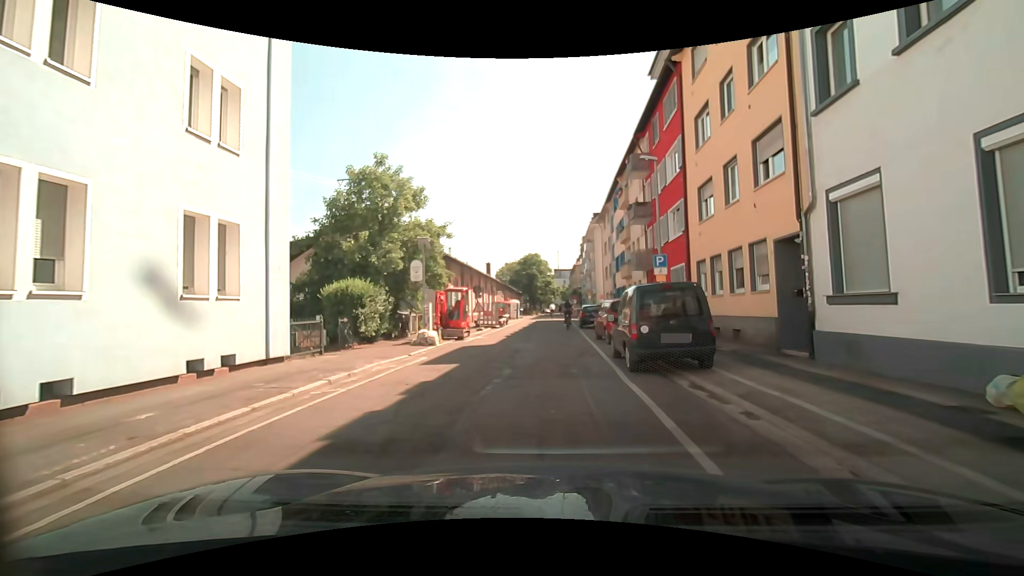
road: residential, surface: asphalt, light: Day
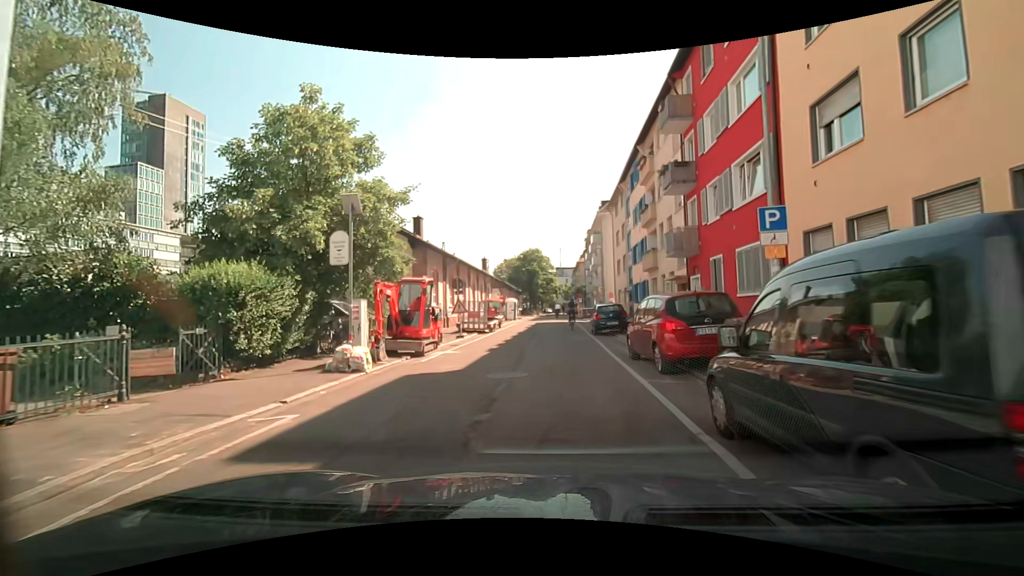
(-0.1, +7.8) m; -1°
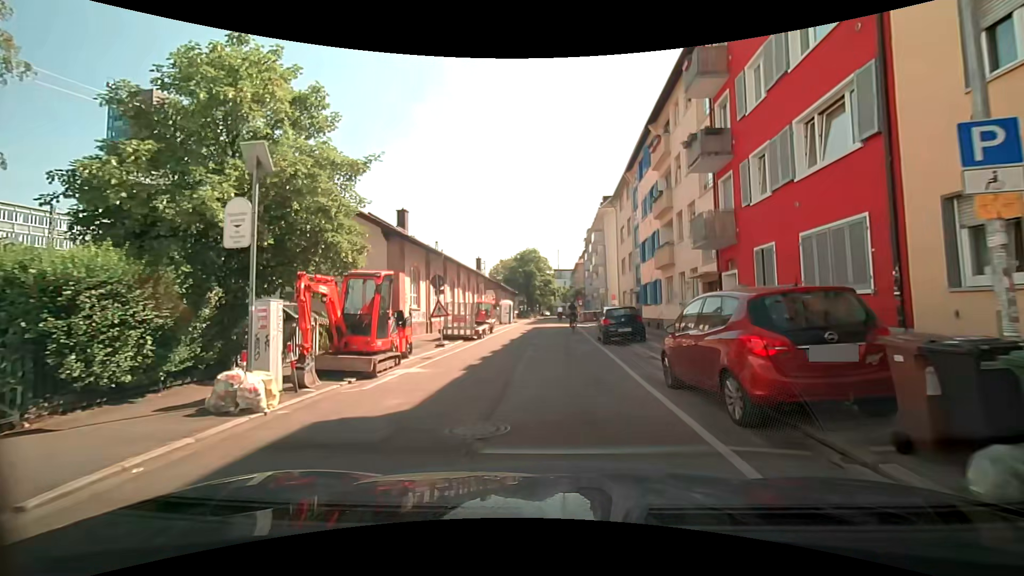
(0.0, +4.1) m; 0°
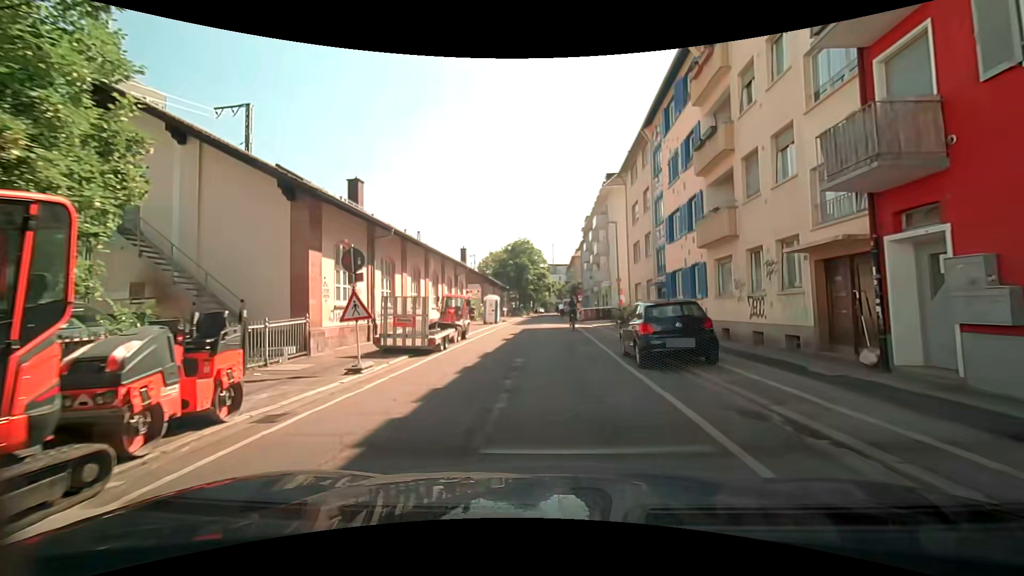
(+0.1, +8.5) m; +2°
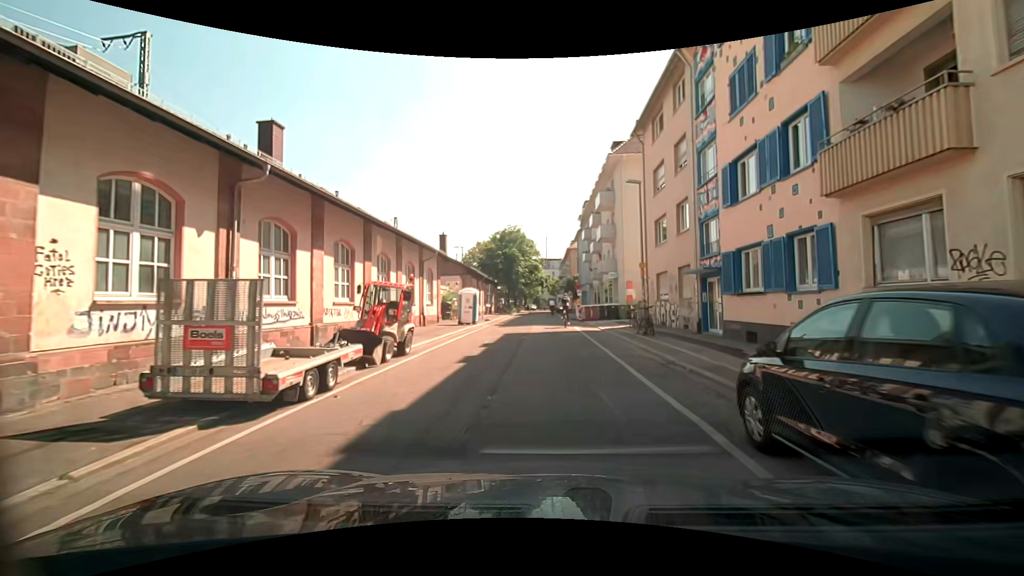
(-0.2, +8.7) m; 0°
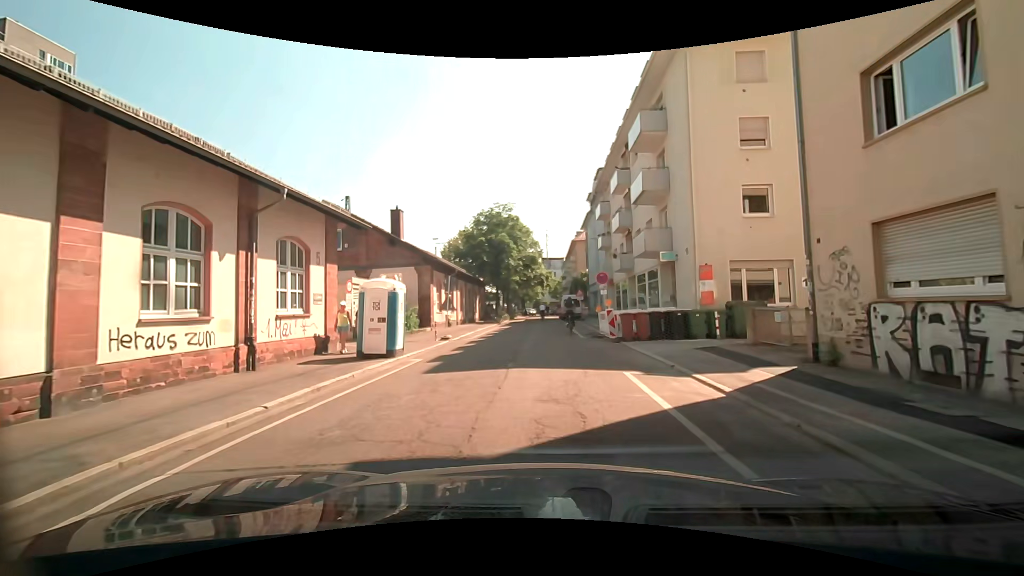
(0.0, +17.2) m; 0°
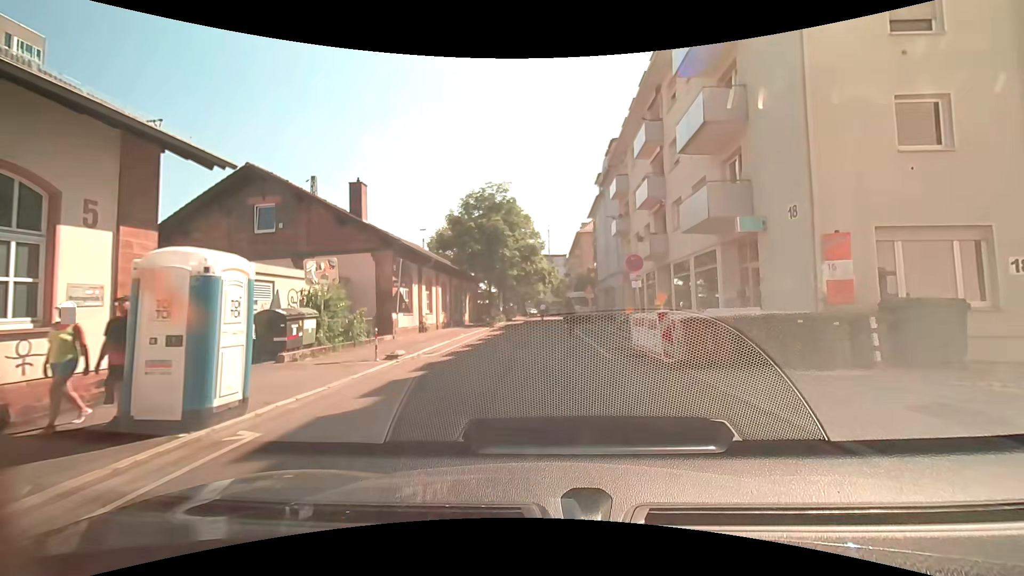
(0.0, +8.3) m; -1°
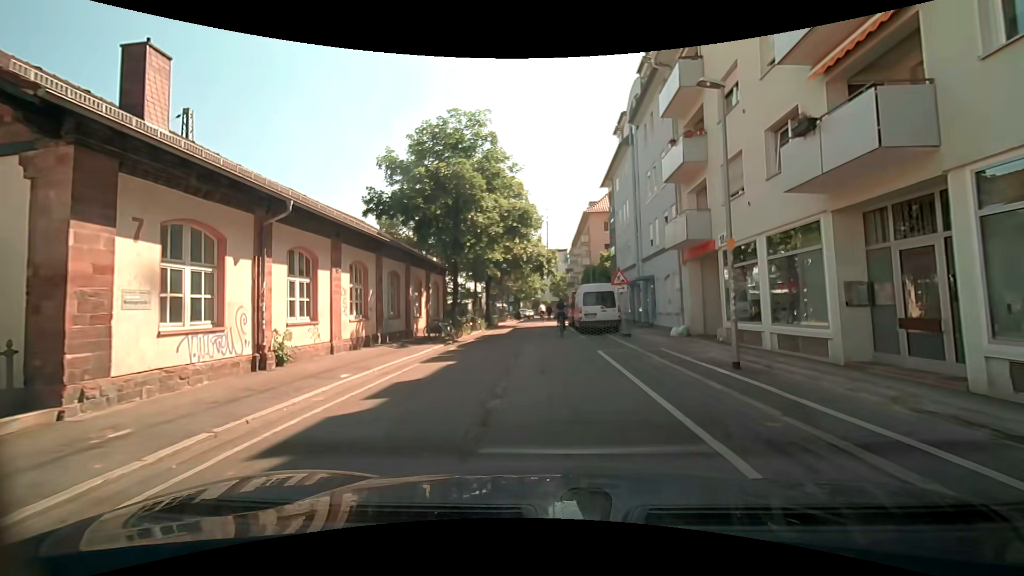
(+0.1, +16.0) m; -2°
